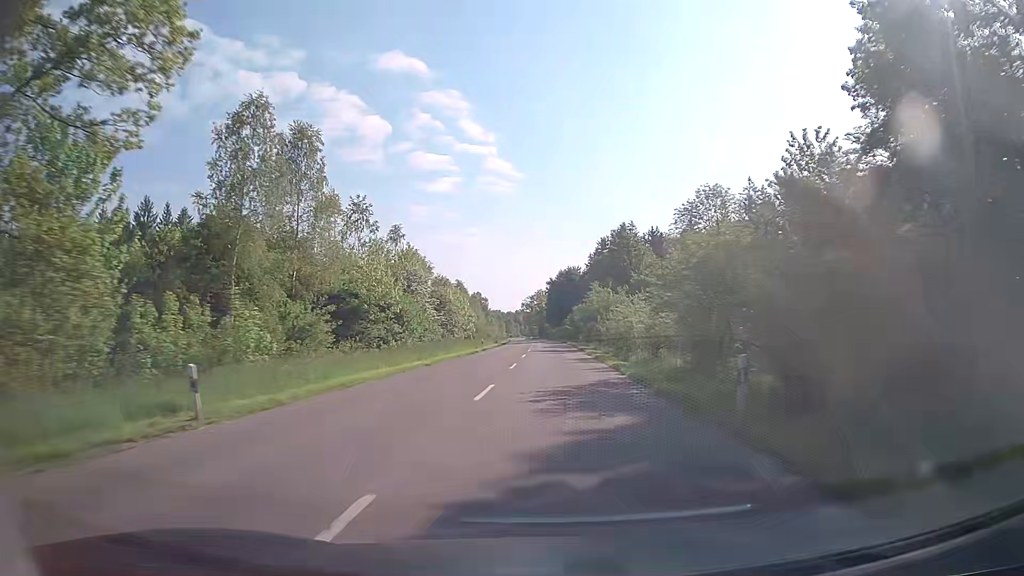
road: tertiary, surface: asphalt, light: Day
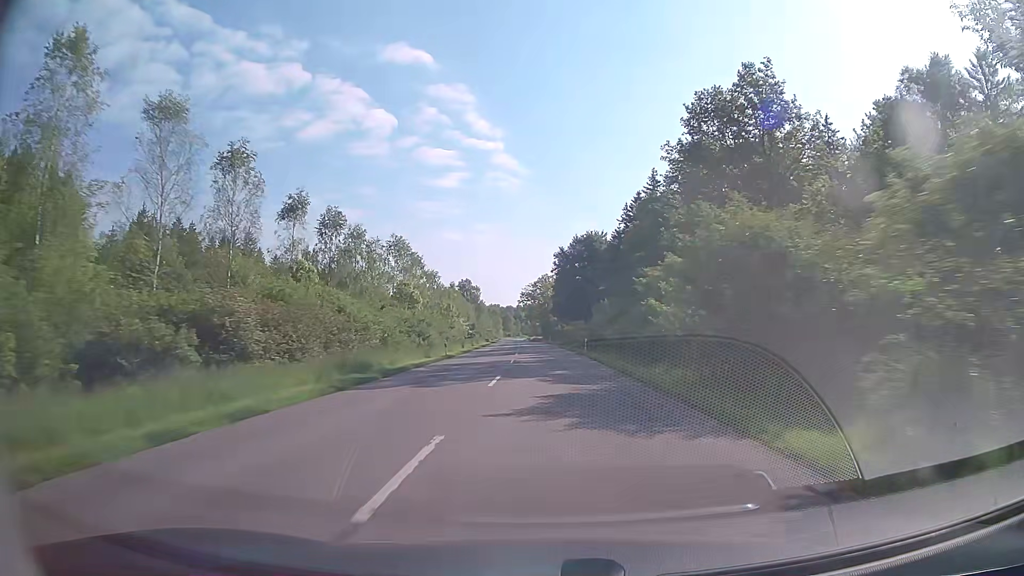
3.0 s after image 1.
(-0.1, +67.5) m; -1°
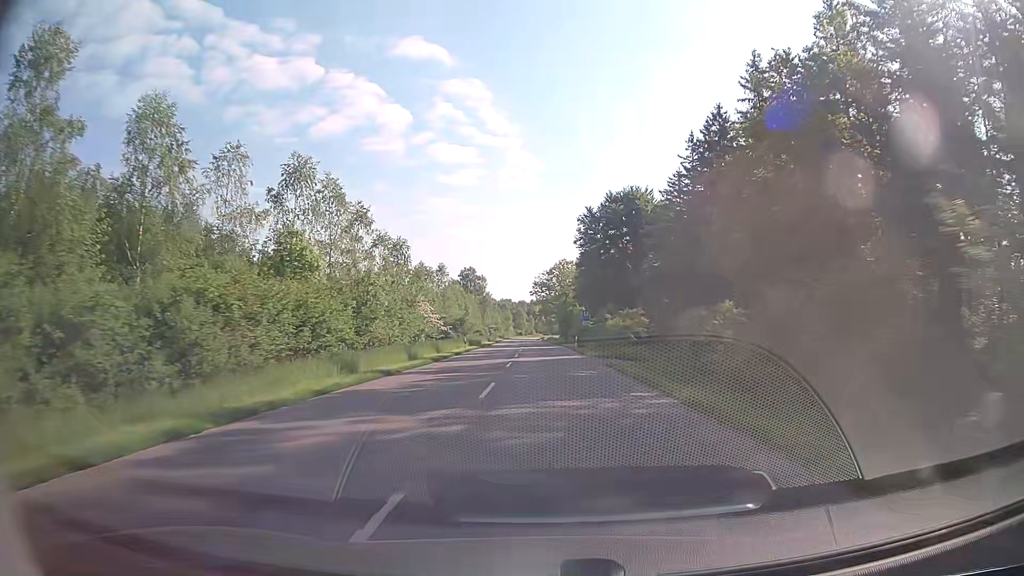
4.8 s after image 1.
(-0.3, +38.9) m; -1°
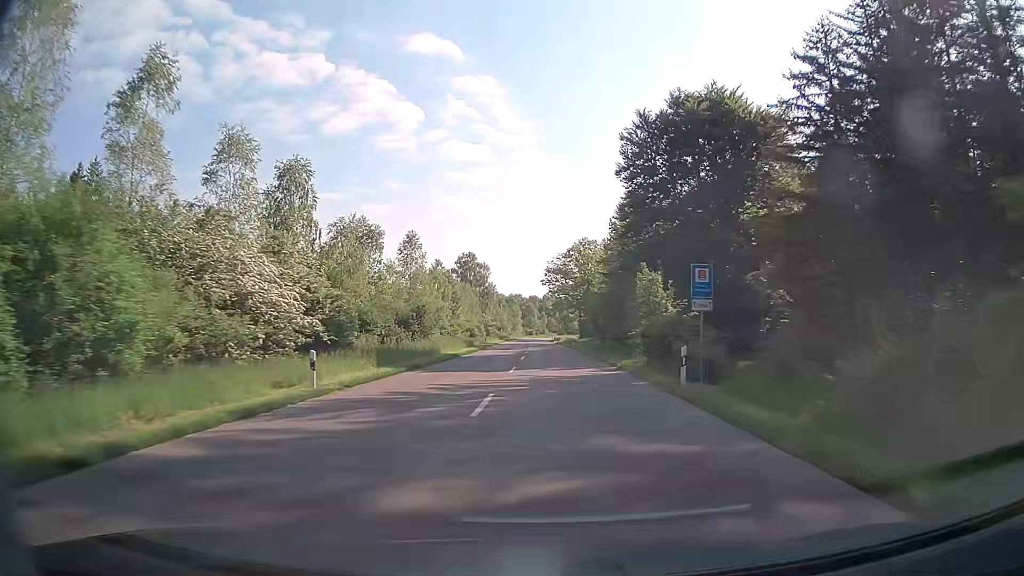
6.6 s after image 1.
(-0.5, +38.1) m; -2°
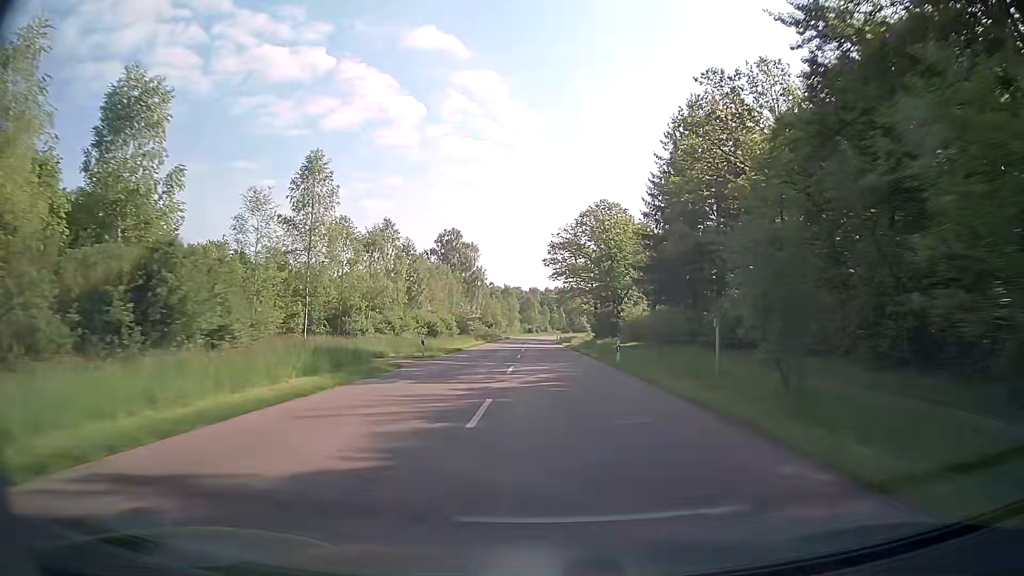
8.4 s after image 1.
(+0.1, +37.4) m; 0°
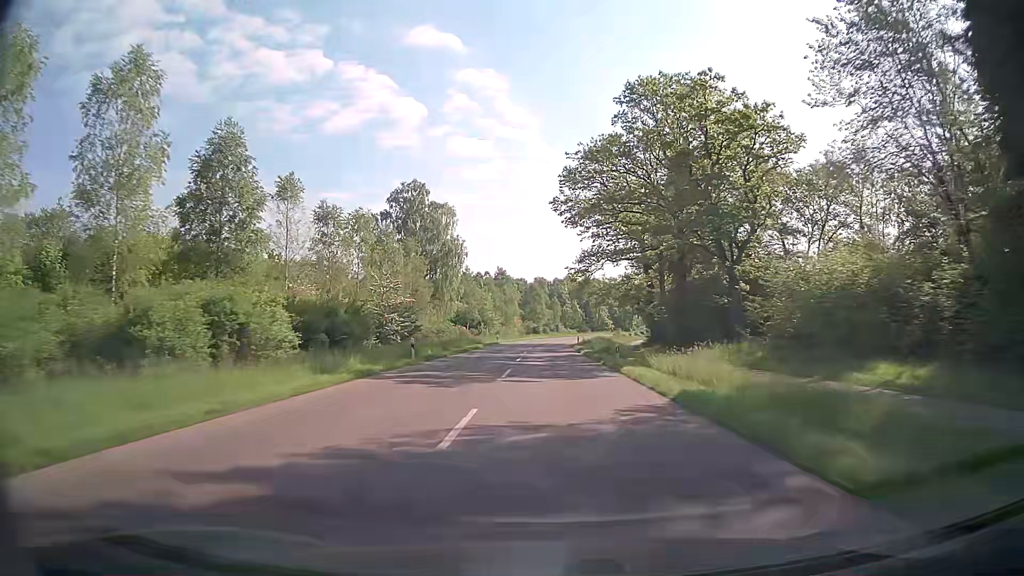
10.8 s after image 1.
(-0.3, +49.2) m; -1°
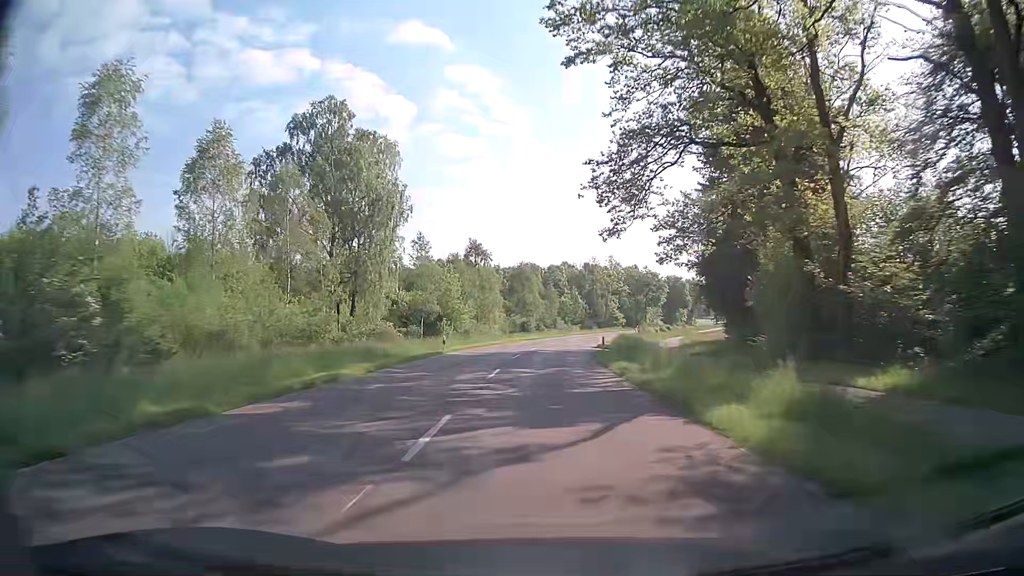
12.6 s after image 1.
(+0.2, +36.6) m; +1°
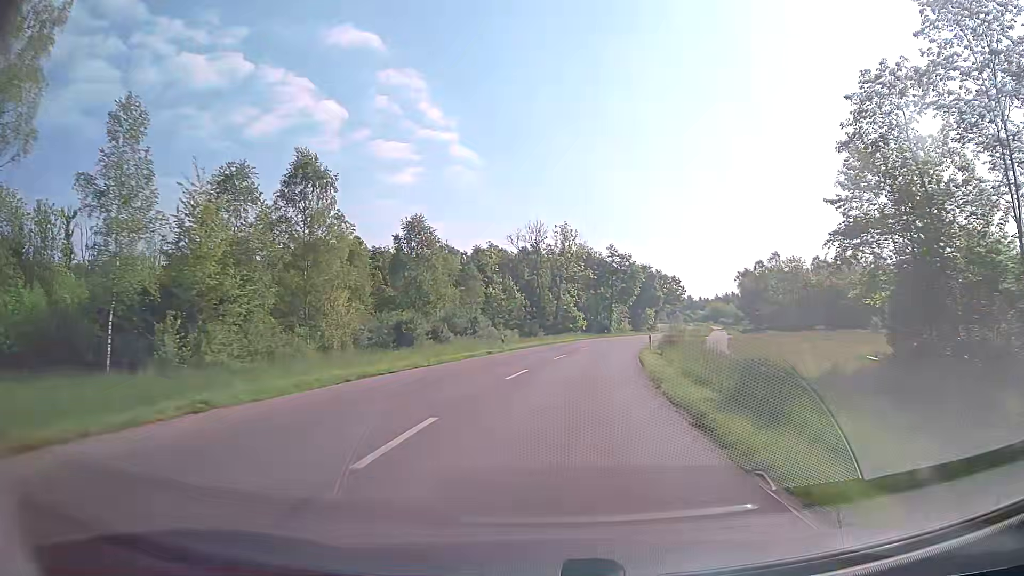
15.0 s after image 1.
(+1.4, +48.0) m; +5°
(0, +10) (+1, +20) (+2, +30) (+3, +40) (+5, +50) (+7, +59) (+9, +69) (+12, +79) (+15, +88) (+17, +98) m
